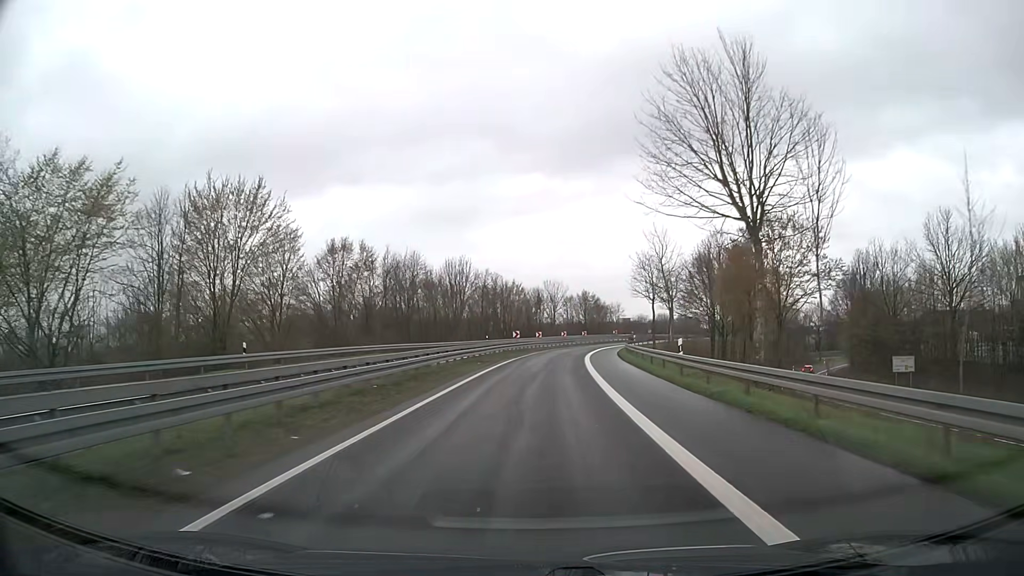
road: trunk_link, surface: asphalt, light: Day
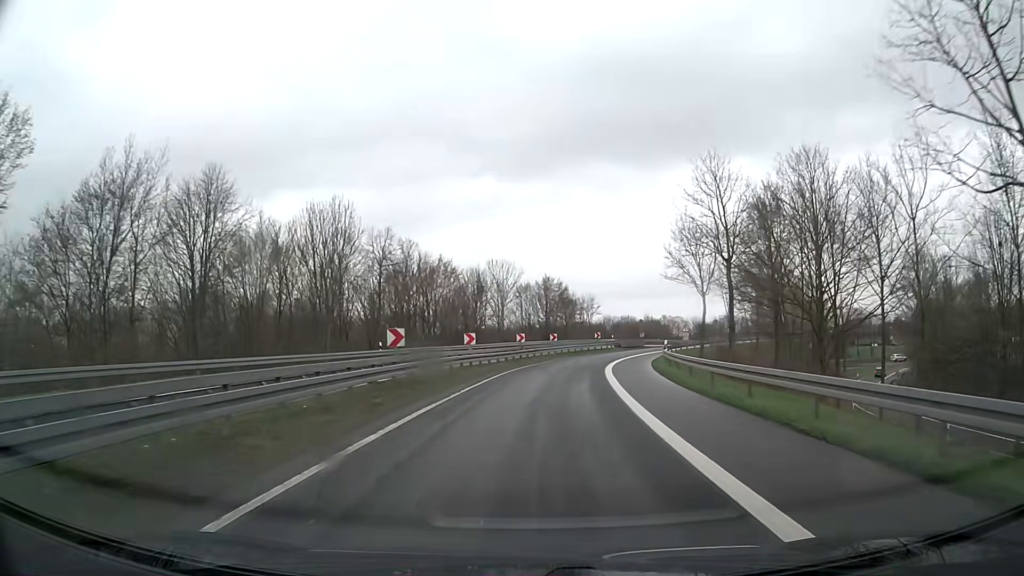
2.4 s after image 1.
(+1.2, +36.2) m; +4°
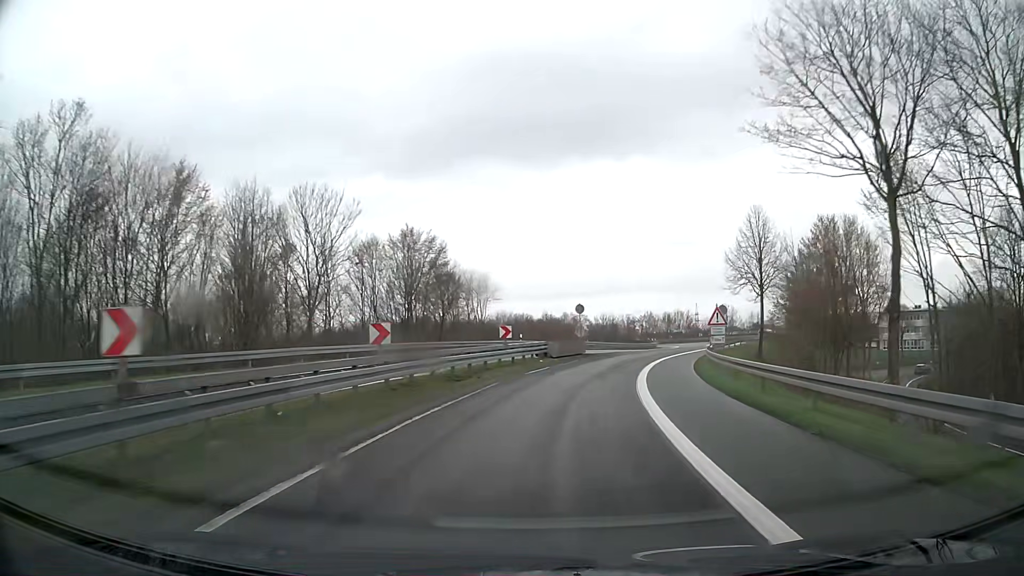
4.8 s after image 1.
(+2.5, +36.2) m; +9°
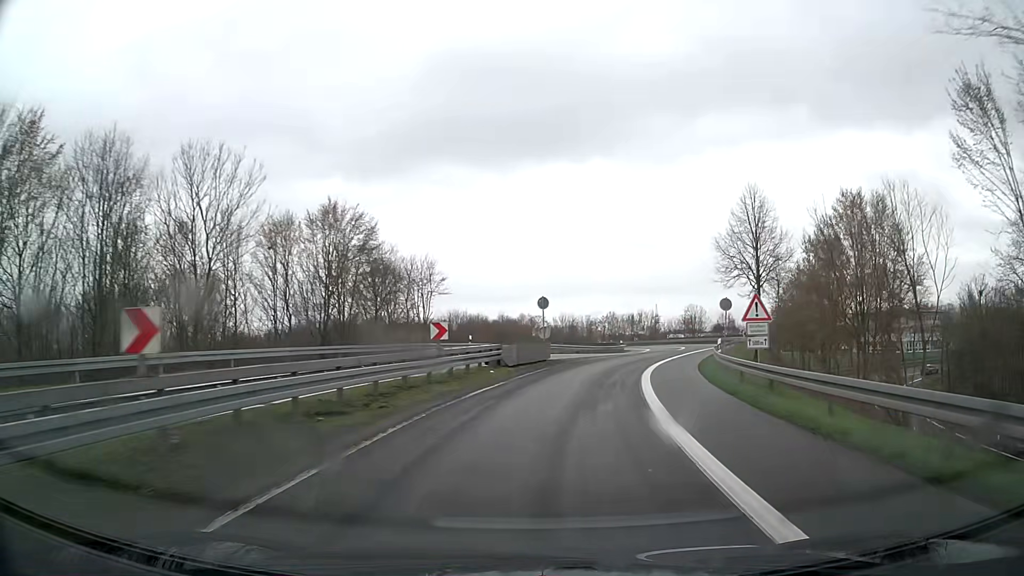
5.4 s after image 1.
(+0.3, +9.1) m; +4°
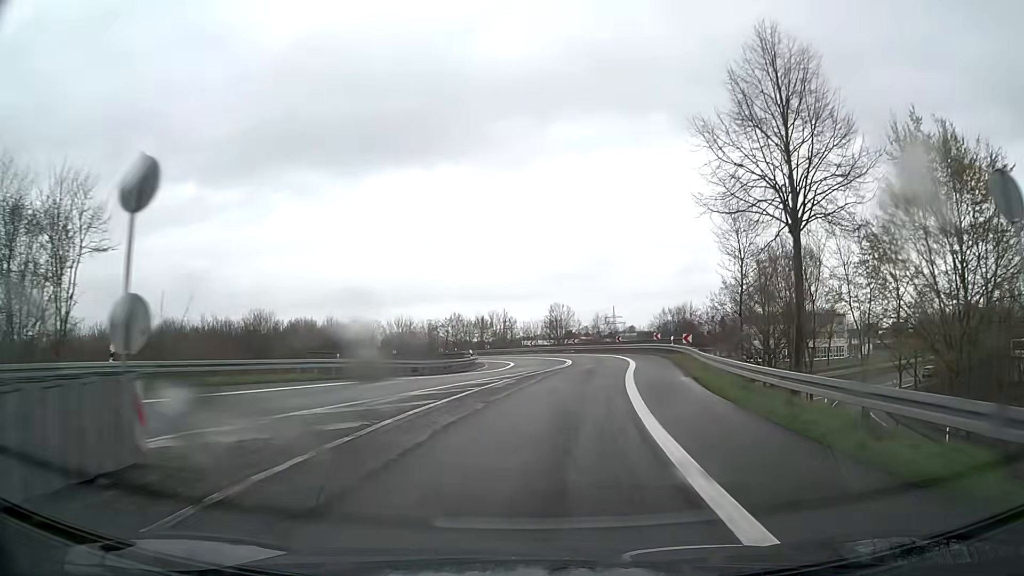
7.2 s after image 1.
(+3.1, +27.1) m; +13°
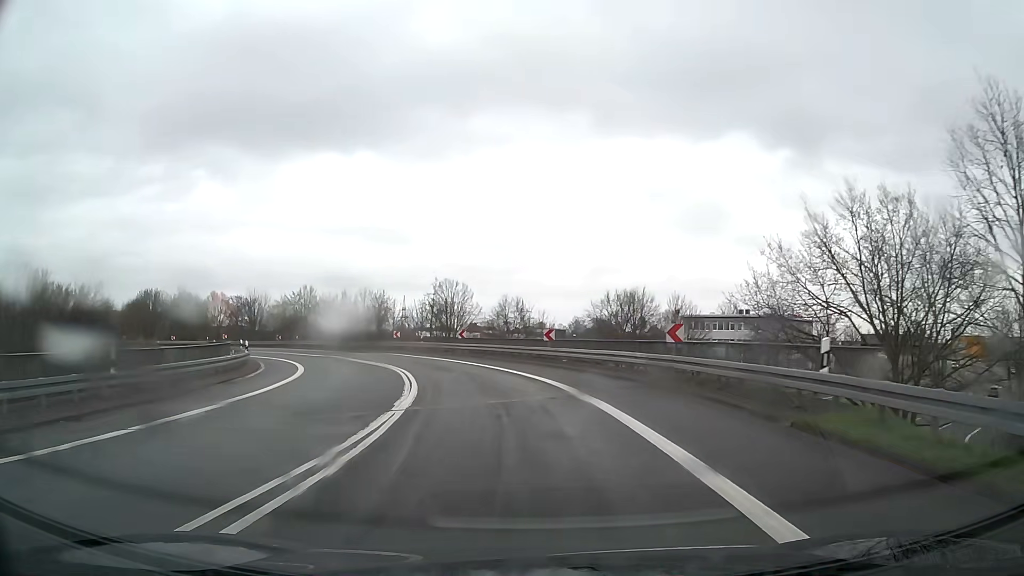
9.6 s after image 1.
(+3.3, +33.8) m; +8°
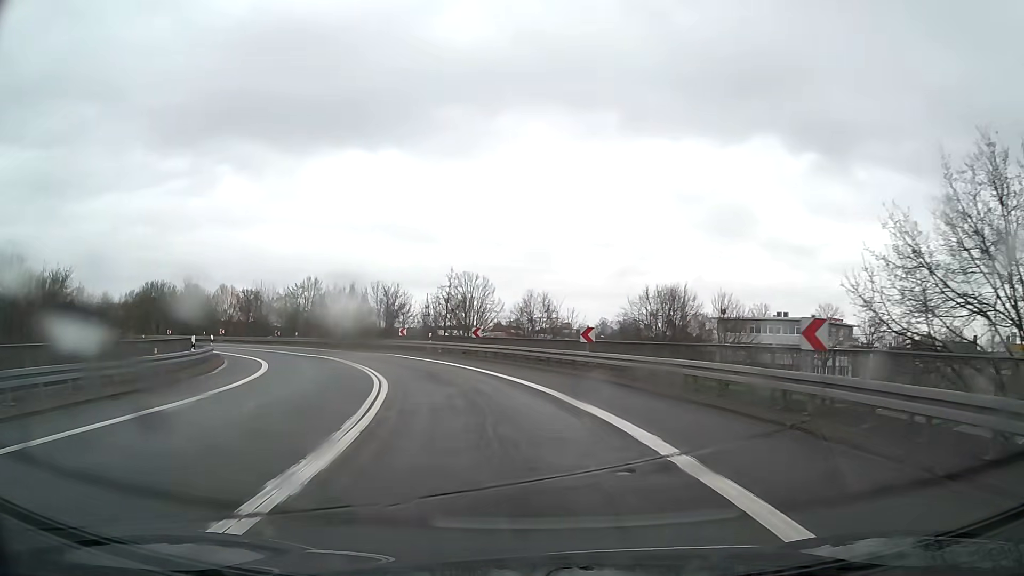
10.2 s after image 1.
(0.0, +7.9) m; -1°
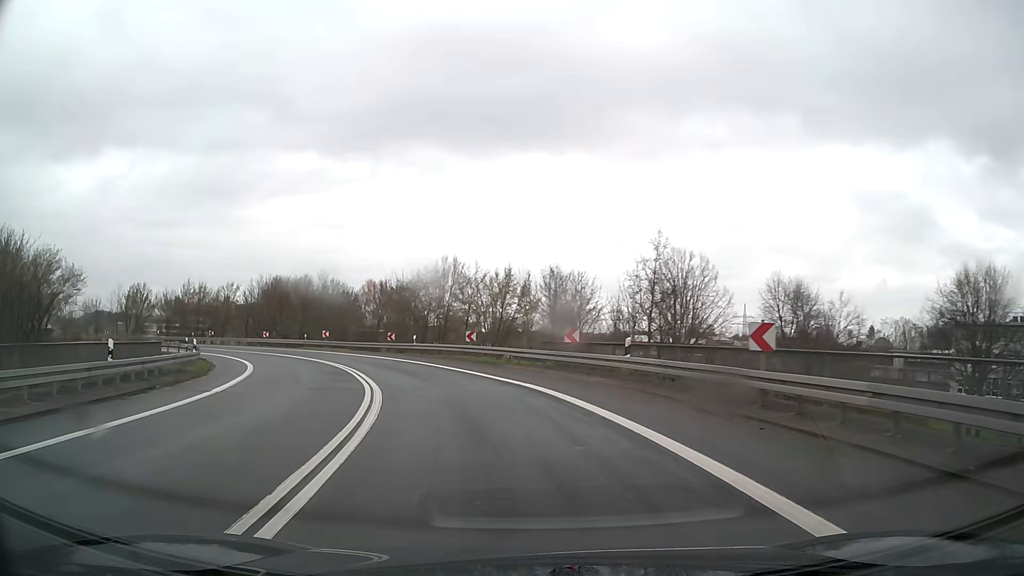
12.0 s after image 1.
(-3.1, +23.0) m; -16°
(-1, +10) (-2, +20) (-6, +29) (-10, +38) (-15, +47) (-22, +54) (-29, +61) (-37, +67) (-46, +71) (-56, +75) m
